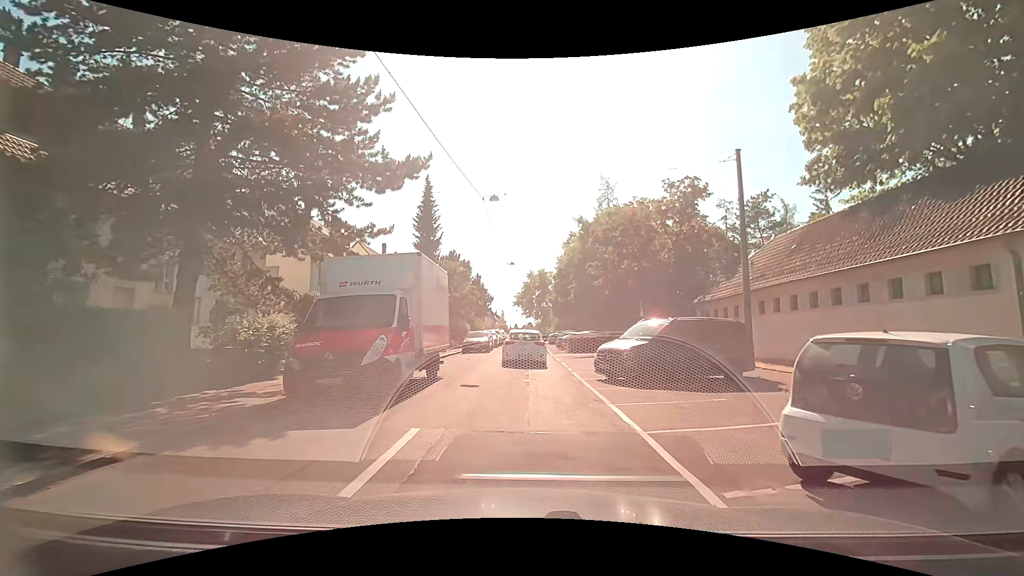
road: residential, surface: asphalt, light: Day
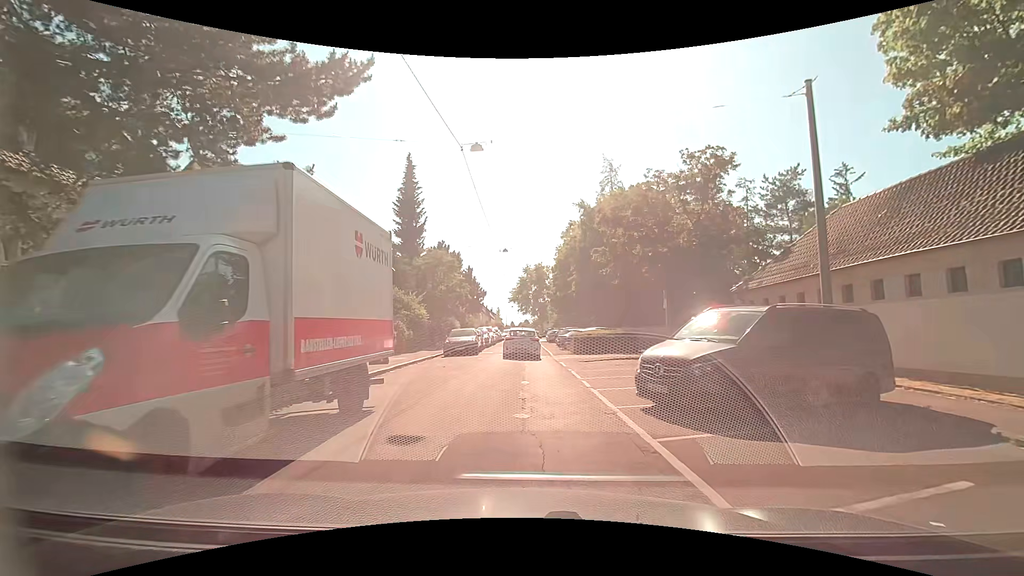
(+0.1, +6.3) m; 0°
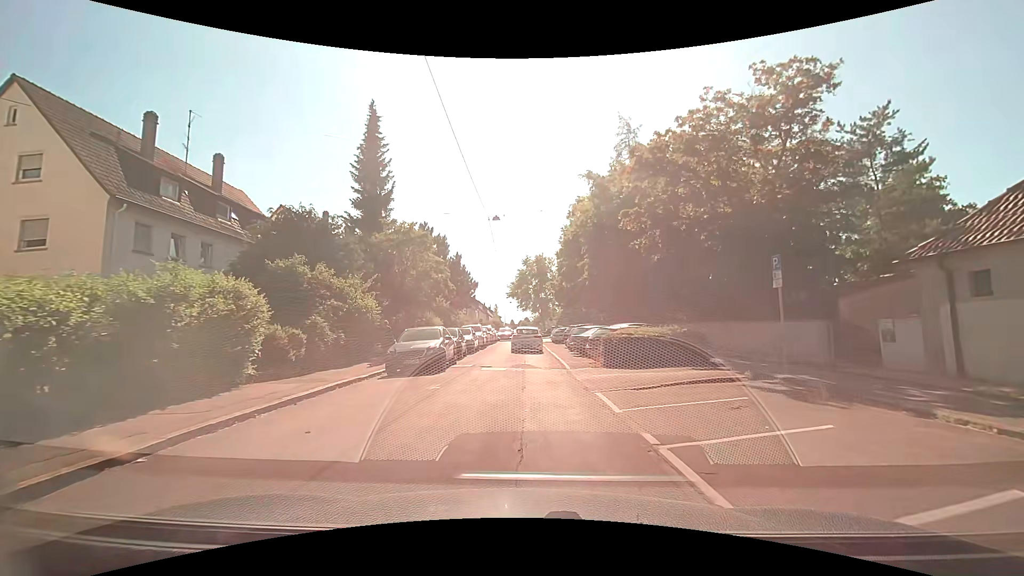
(+0.2, +11.2) m; +1°
